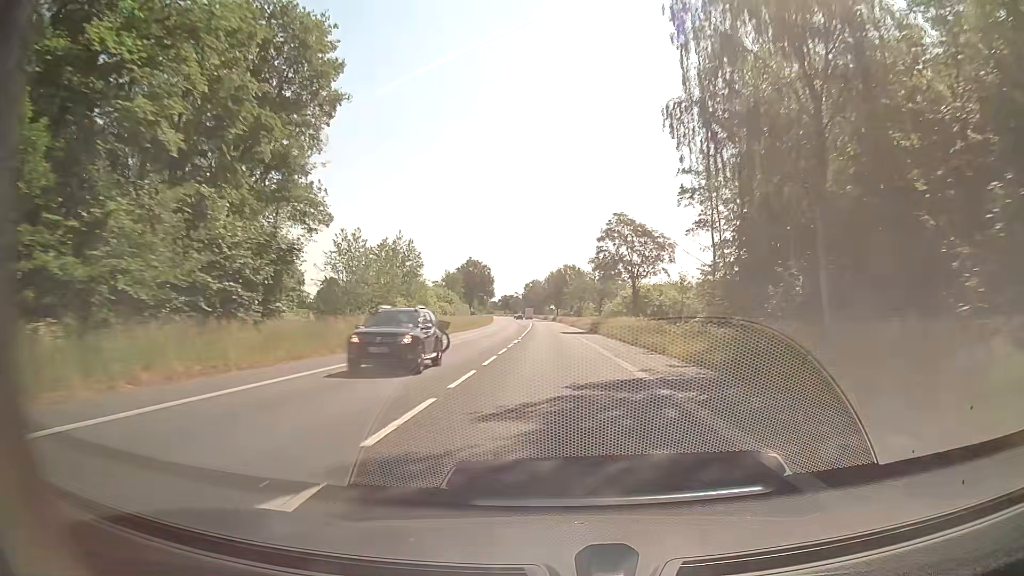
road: secondary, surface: asphalt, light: Day
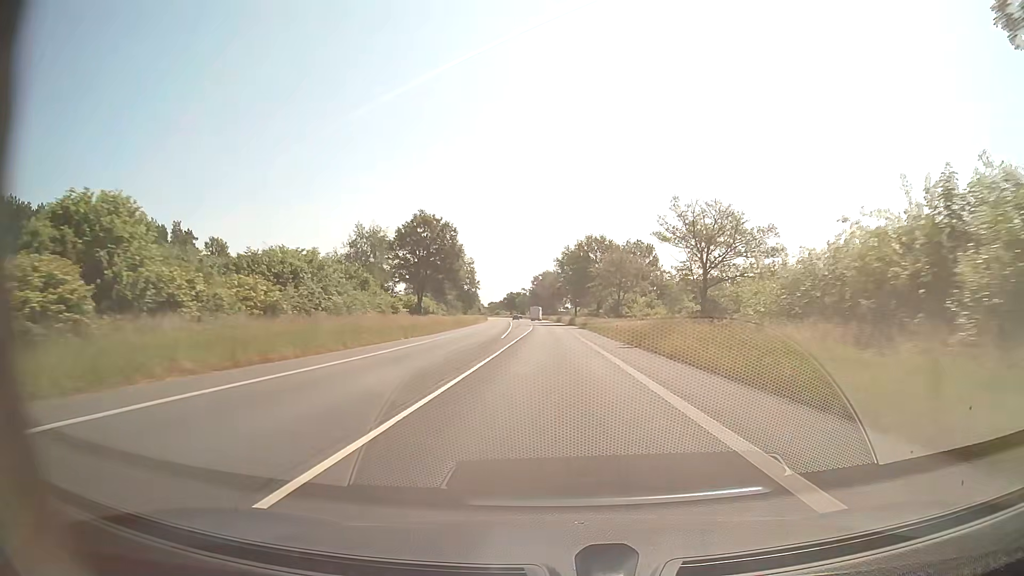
(-0.9, +63.2) m; -1°
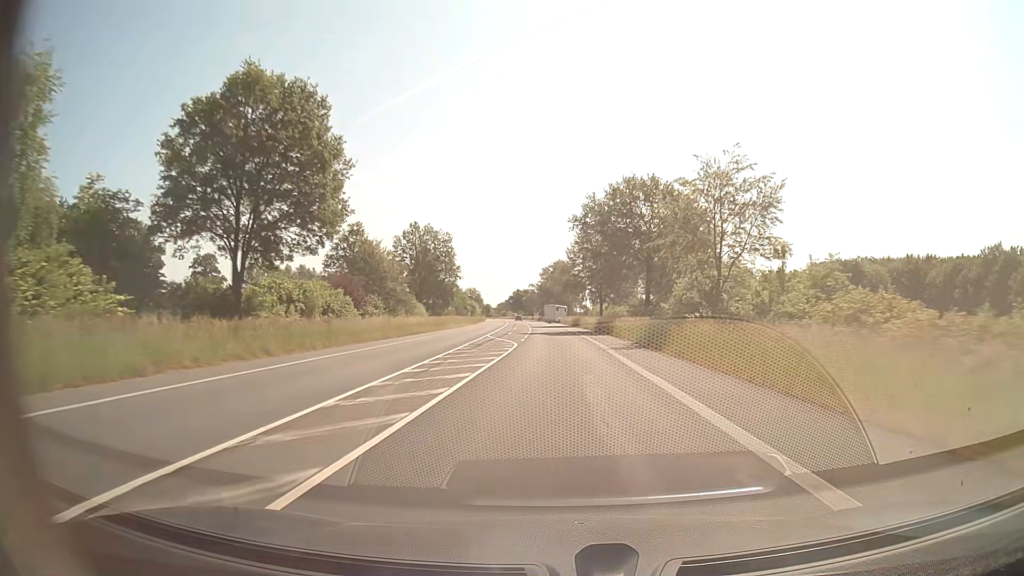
(-0.5, +47.3) m; -1°
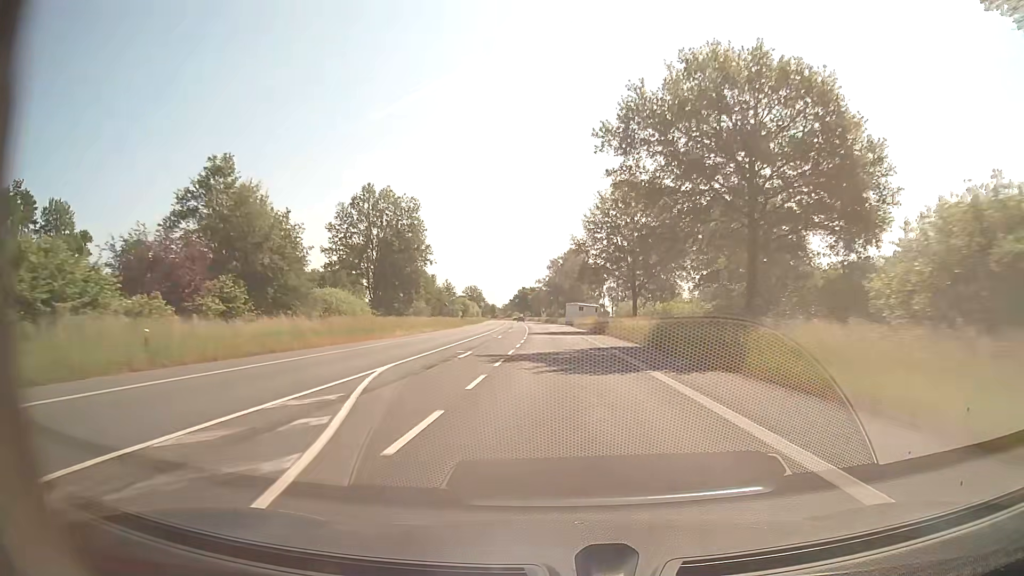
(-0.2, +31.6) m; -1°
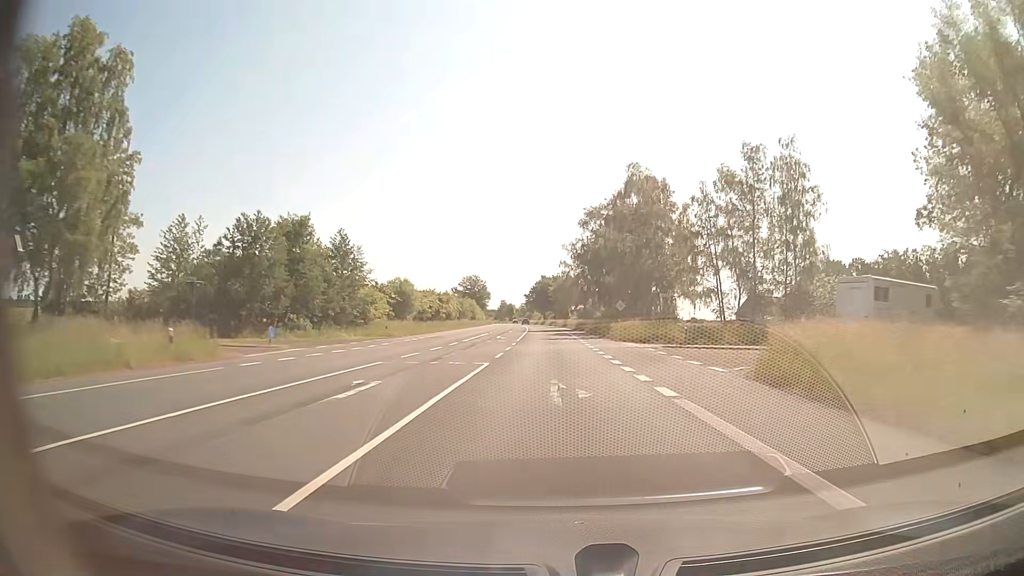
(-1.5, +78.9) m; -2°
(0, +10) (0, +20) (0, +30) (0, +40) (-1, +50) (-1, +60) (-1, +70) (-2, +80) (-2, +90) (-3, +100) m
